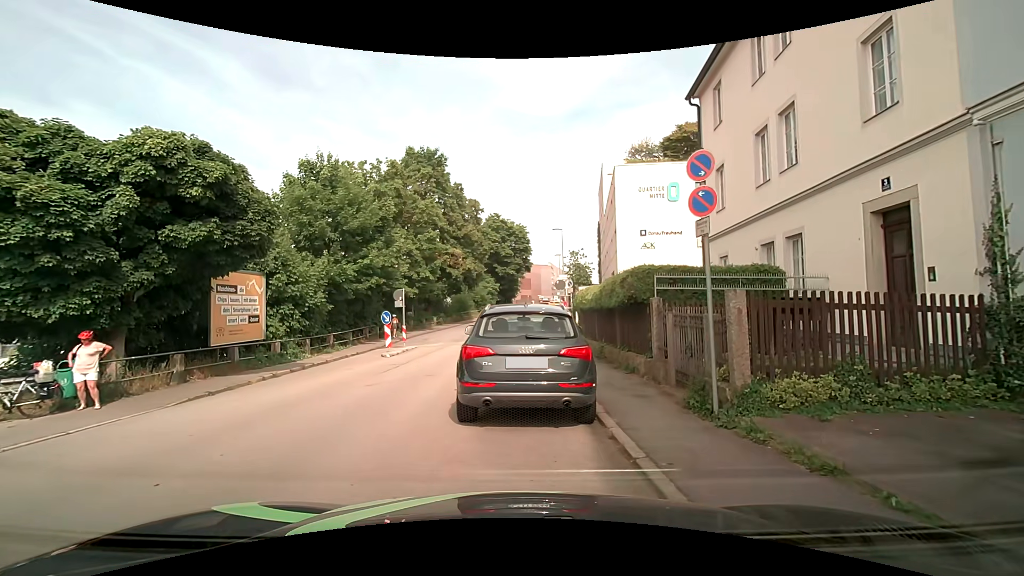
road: residential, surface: asphalt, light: Day
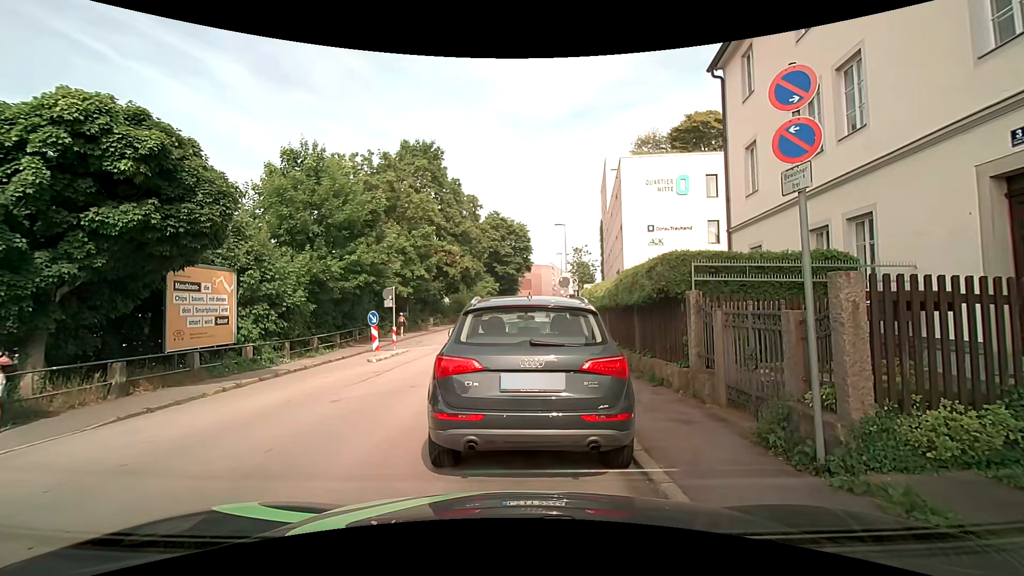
(0.0, +2.0) m; -1°
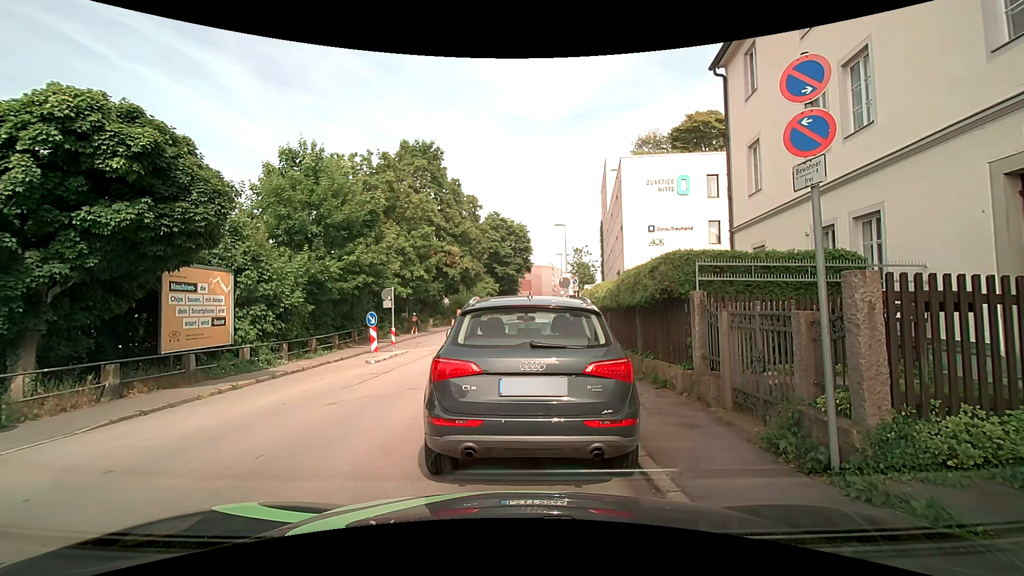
(0.0, +0.2) m; 0°
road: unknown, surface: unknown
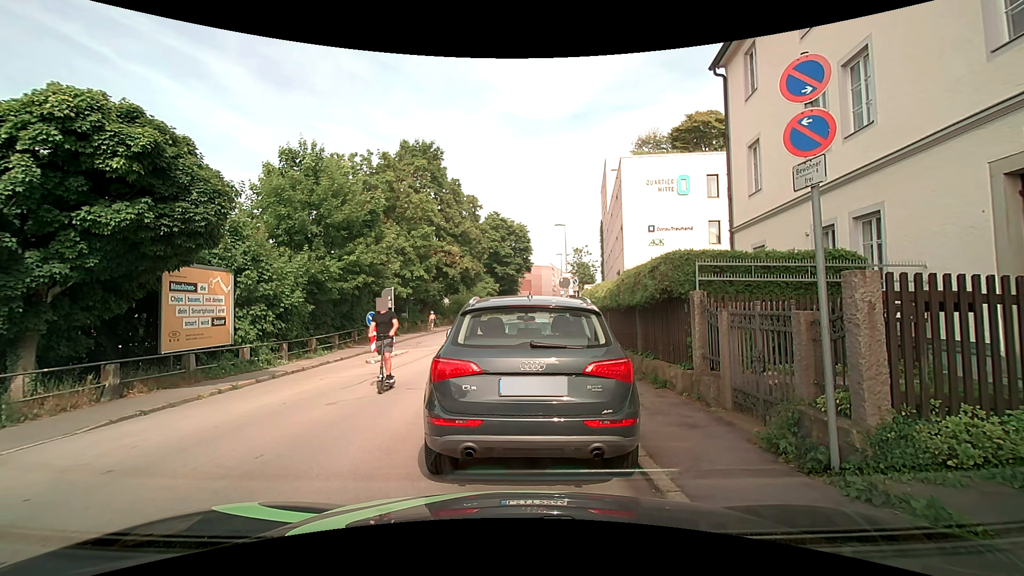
(0.0, 0.0) m; 0°
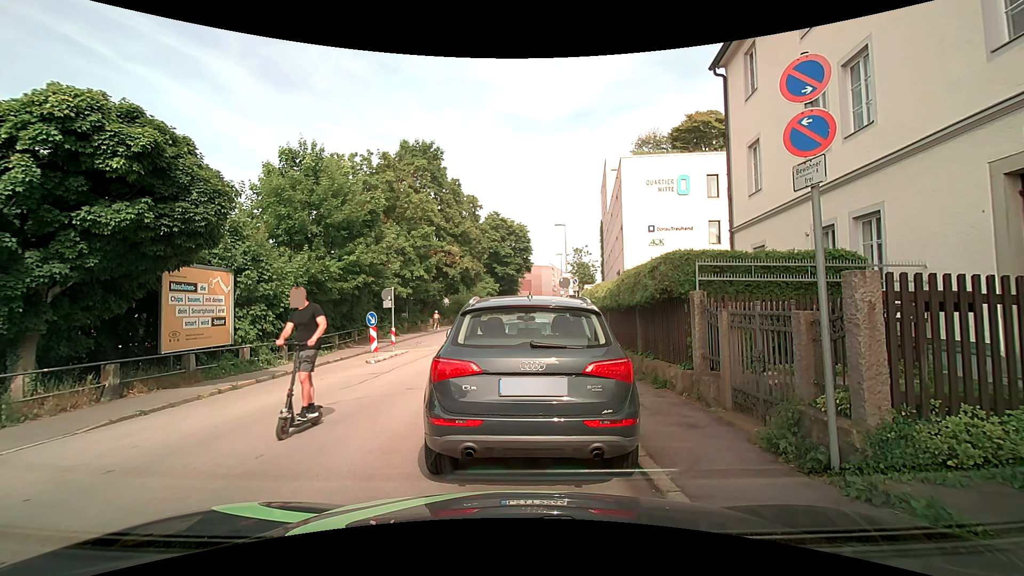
(0.0, 0.0) m; 0°
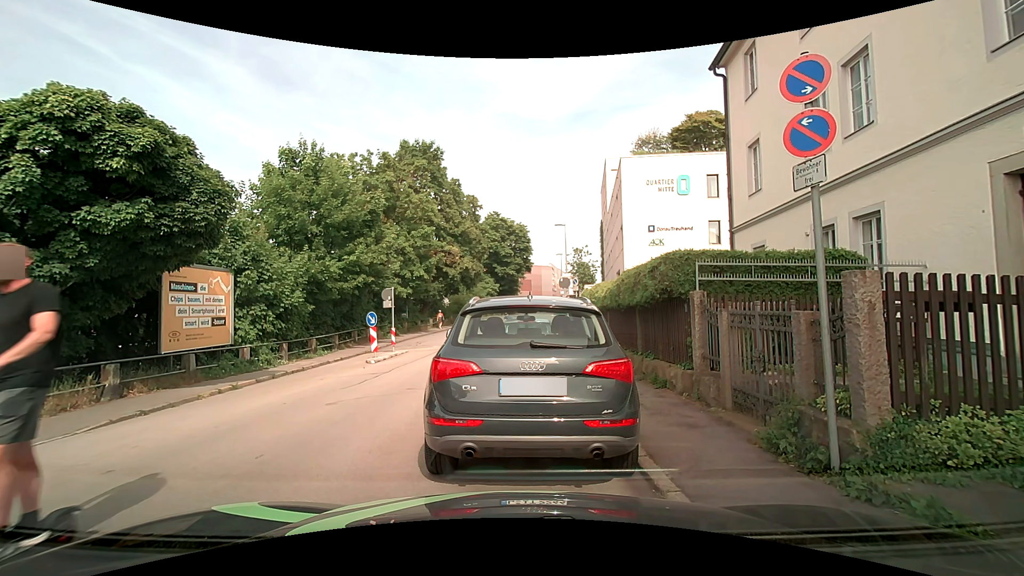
(0.0, 0.0) m; 0°
